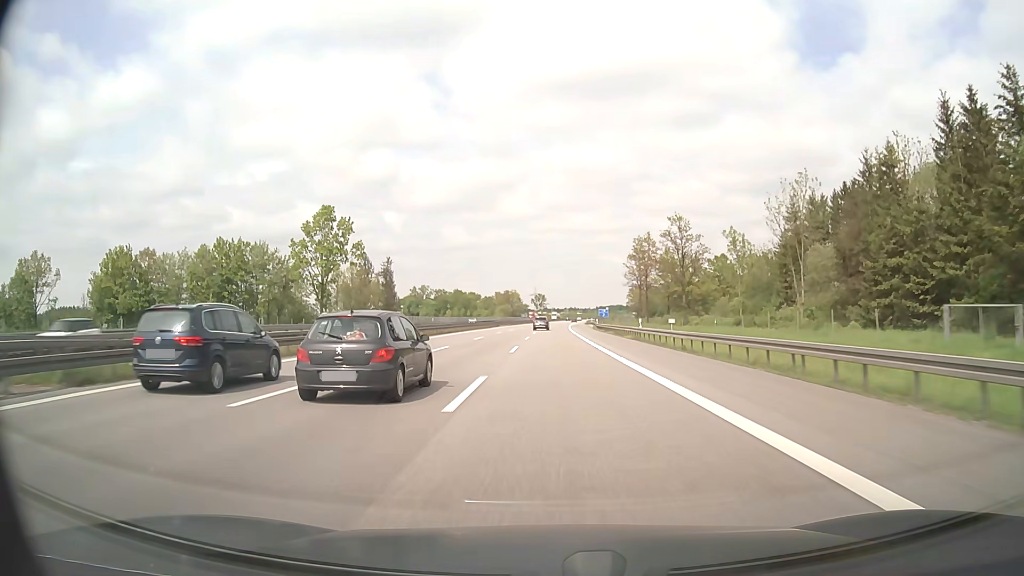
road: motorway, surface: asphalt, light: Day
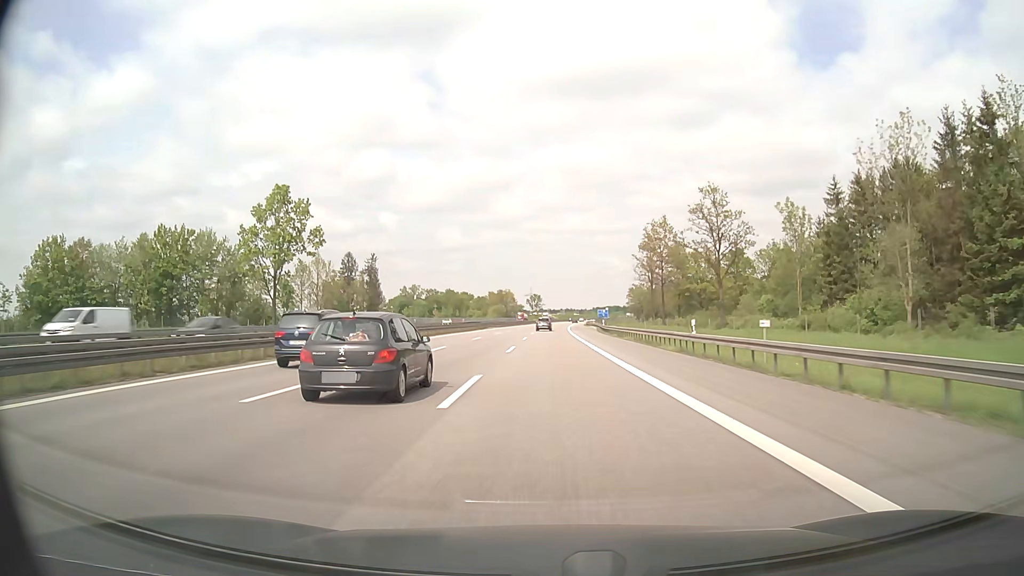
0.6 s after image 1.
(+0.1, +17.3) m; 0°
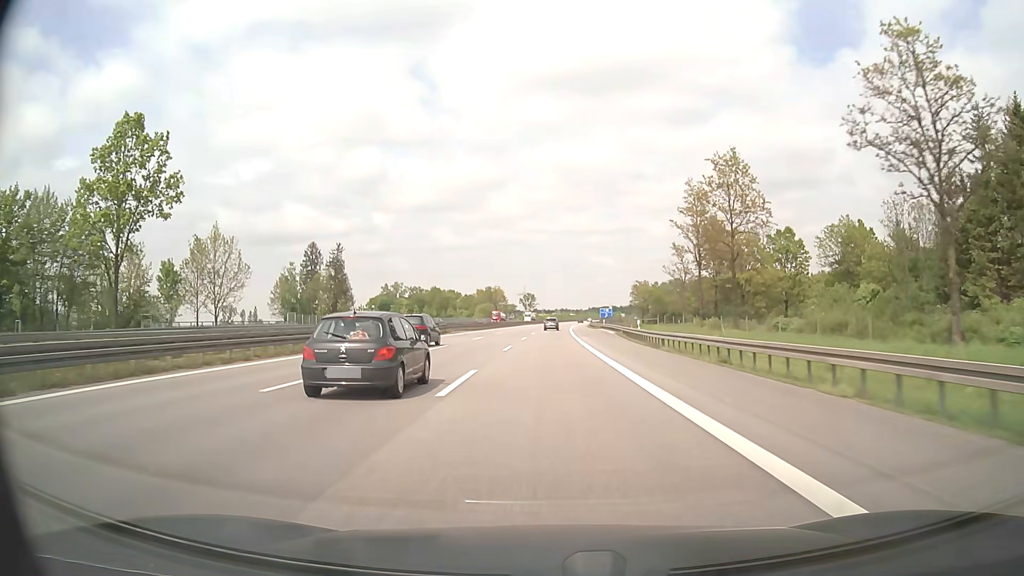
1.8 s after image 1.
(+0.2, +34.4) m; +1°
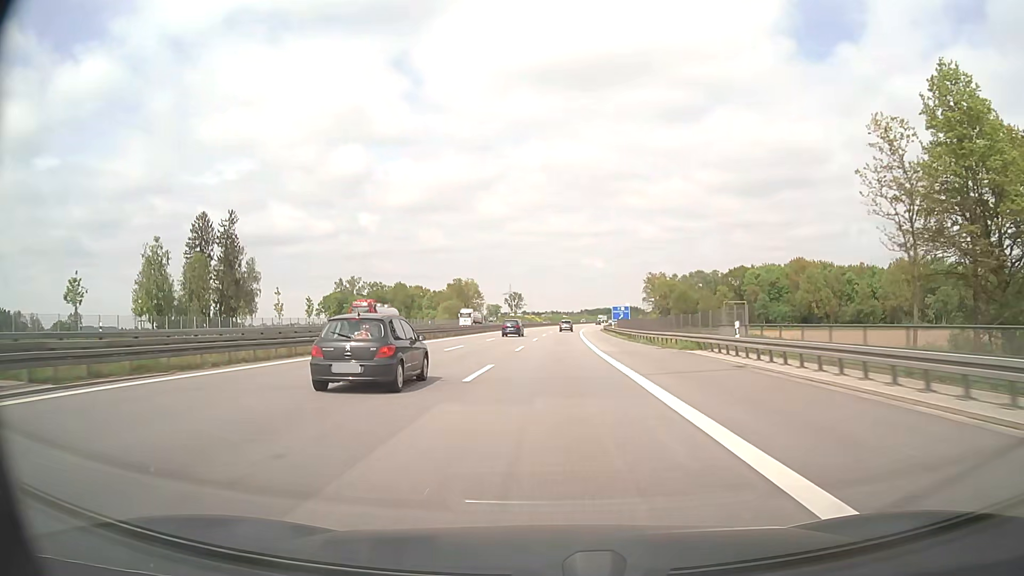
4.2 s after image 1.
(+0.5, +68.9) m; +1°
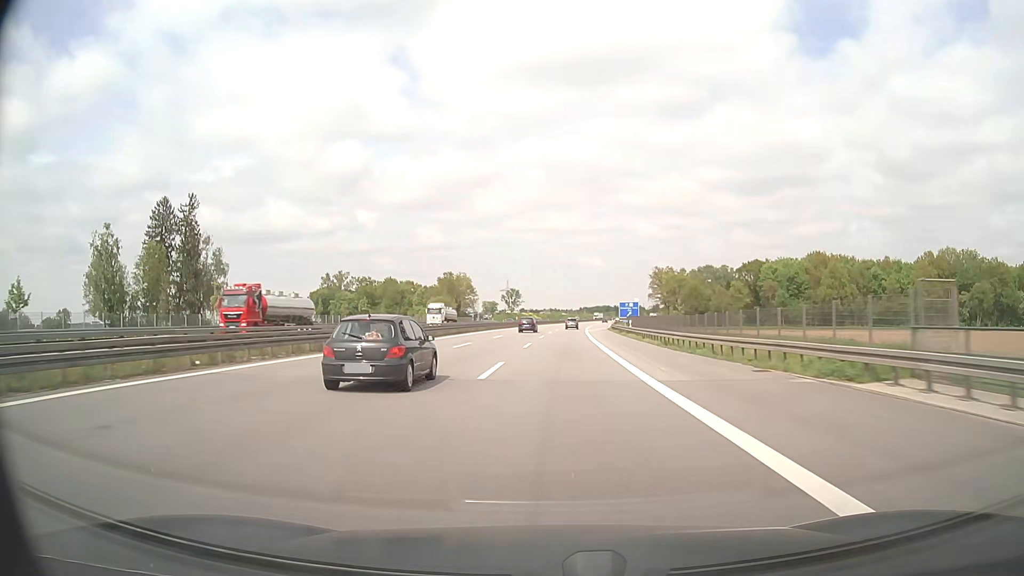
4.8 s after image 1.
(+0.1, +17.2) m; 0°
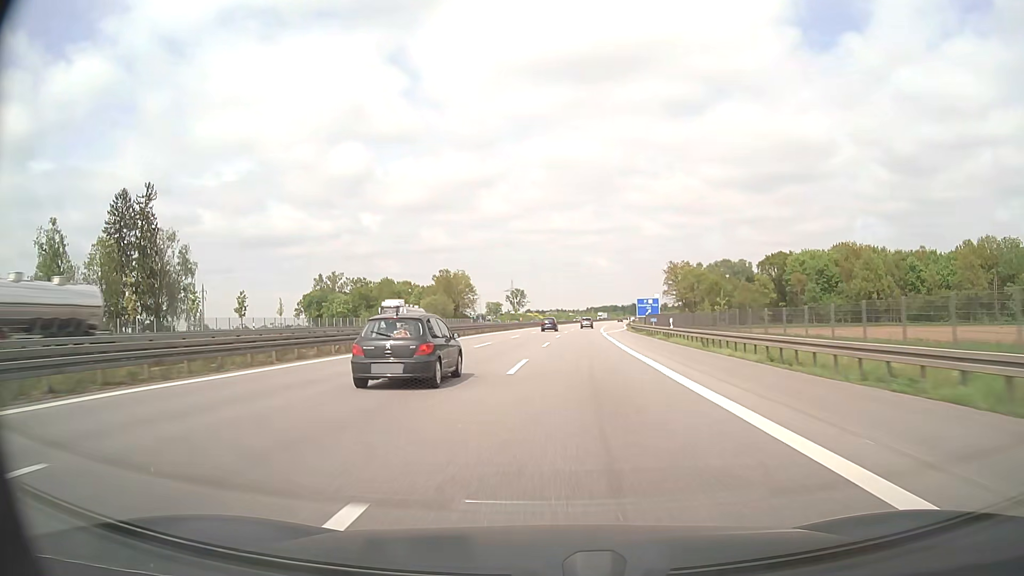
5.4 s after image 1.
(0.0, +17.2) m; 0°
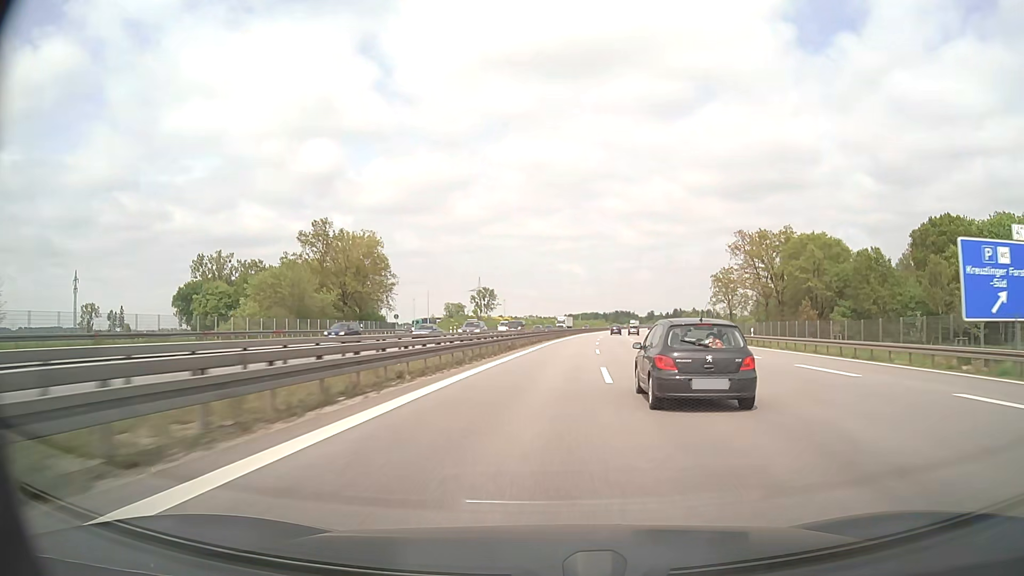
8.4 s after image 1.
(-1.2, +91.3) m; +2°
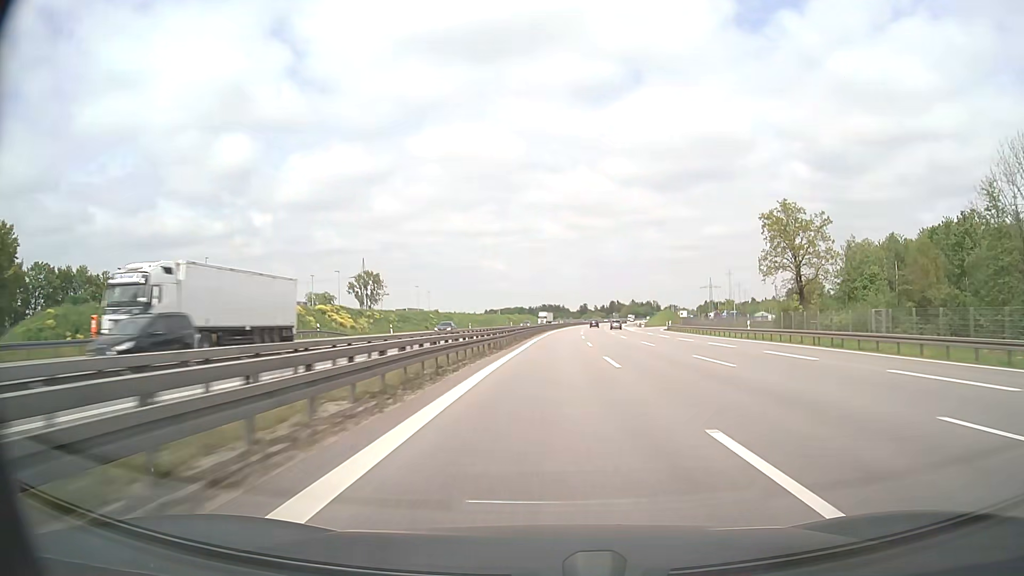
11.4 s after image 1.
(+7.2, +104.7) m; +7°
(0, +10) (0, +20) (0, +30) (+1, +40) (+1, +50) (+1, +60) (+2, +70) (+3, +80) (+4, +90) (+5, +100) m
